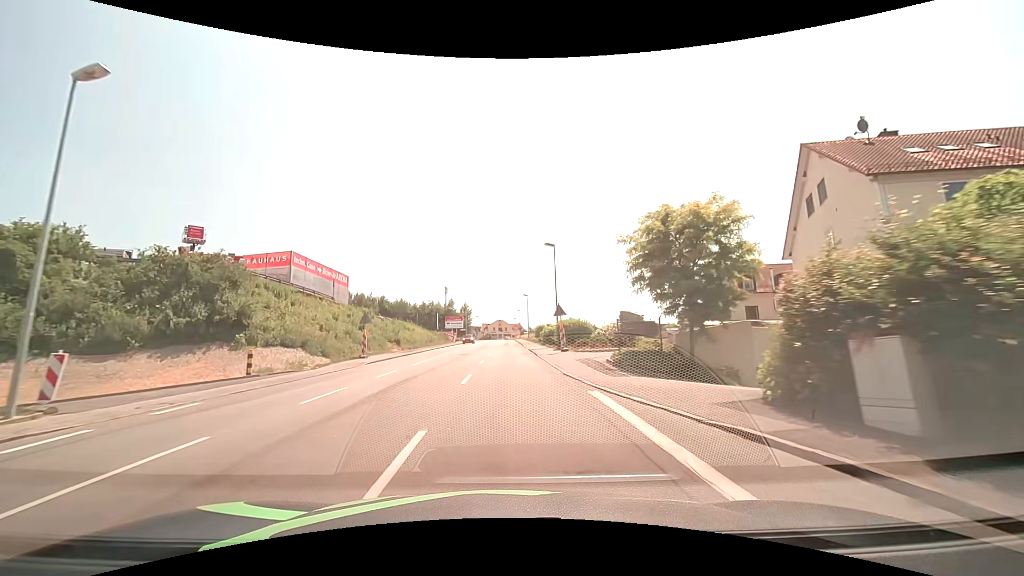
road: tertiary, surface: asphalt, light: Day
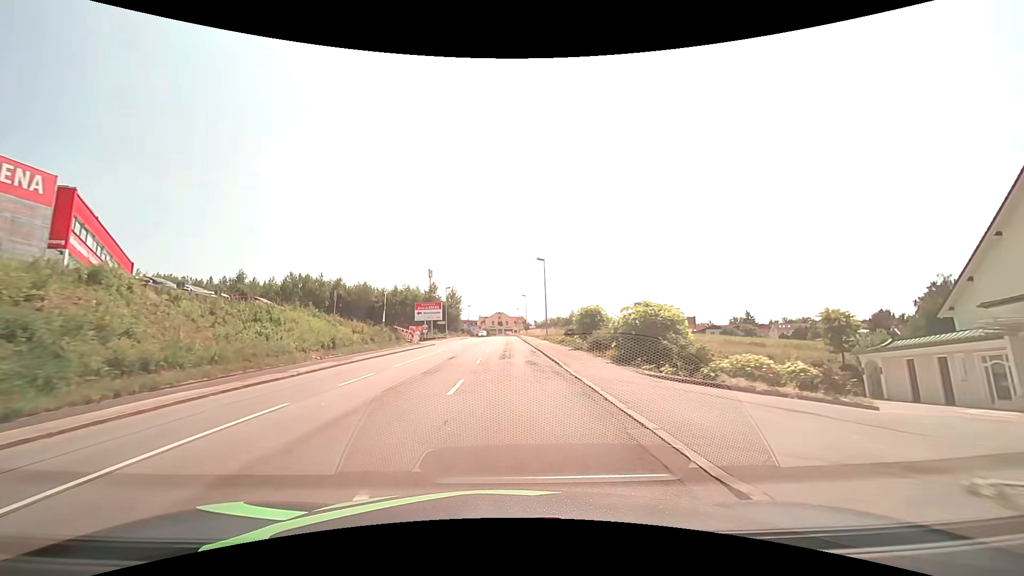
(0.0, +38.9) m; 0°
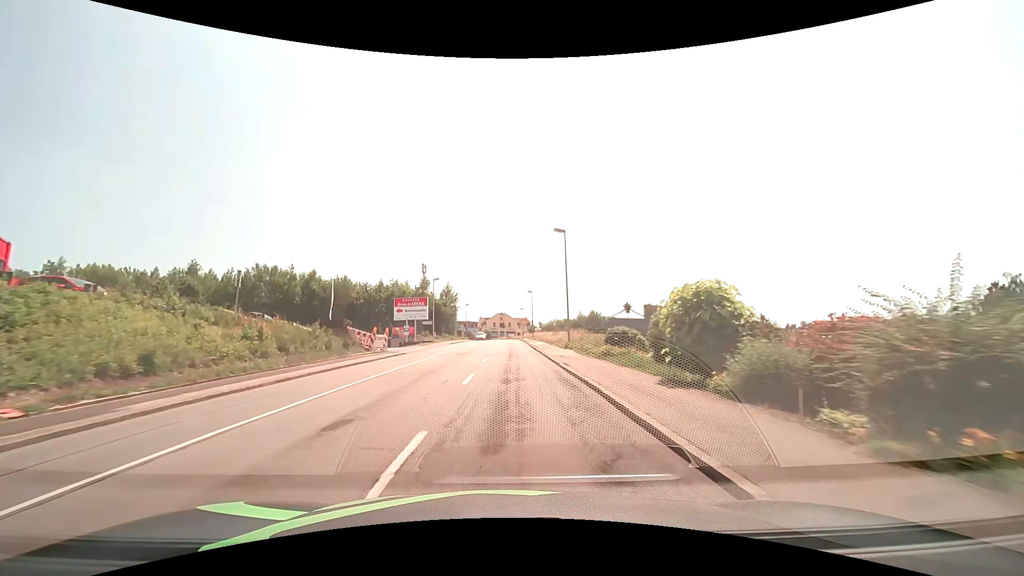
(-0.1, +15.6) m; -1°
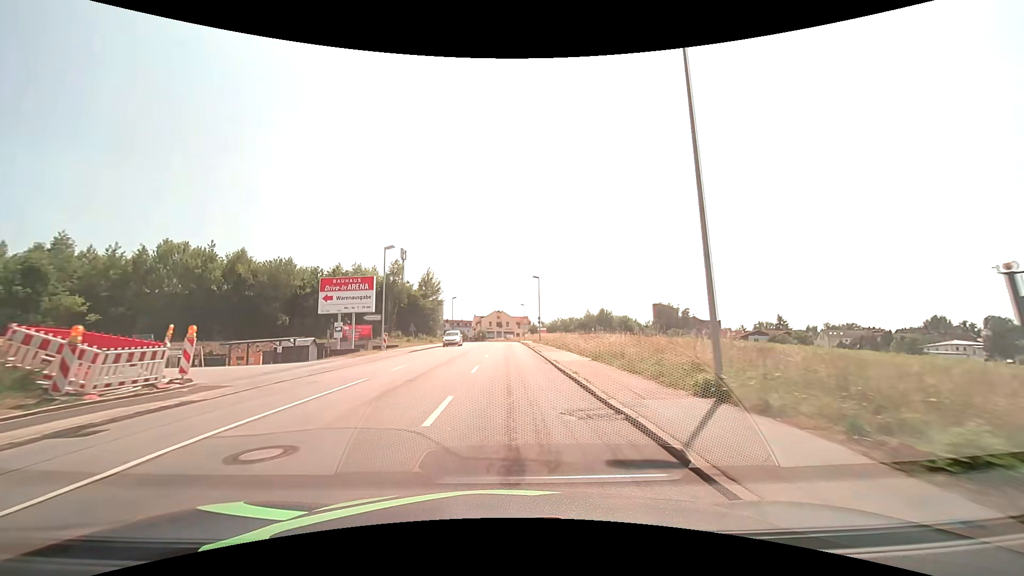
(+0.1, +23.4) m; 0°
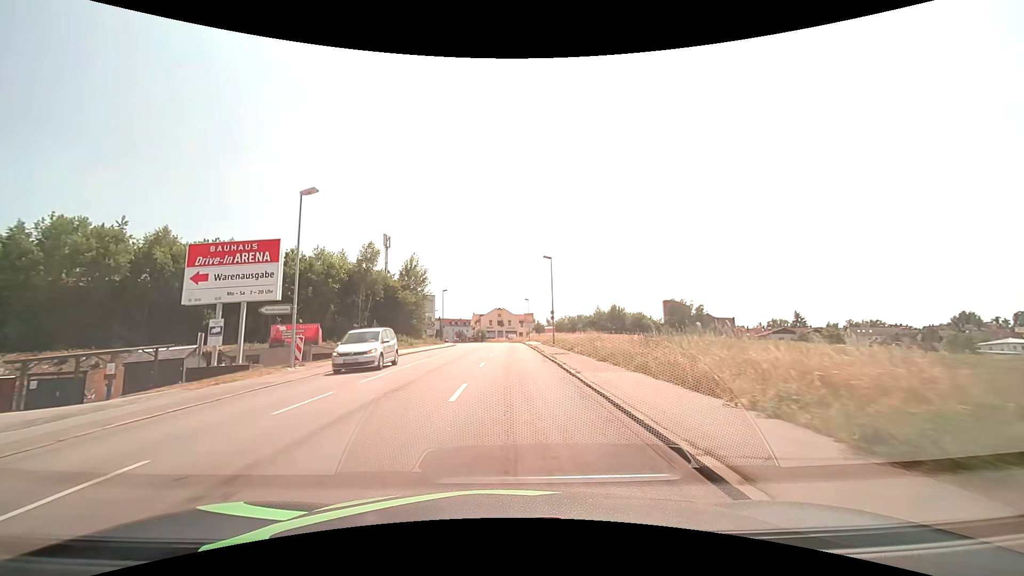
(0.0, +15.7) m; 0°
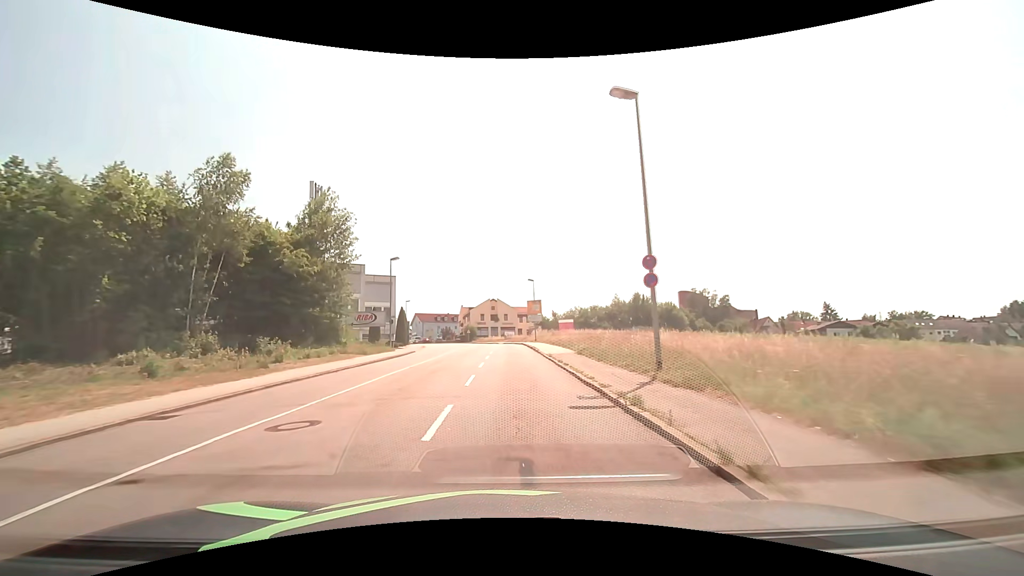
(0.0, +31.2) m; 0°
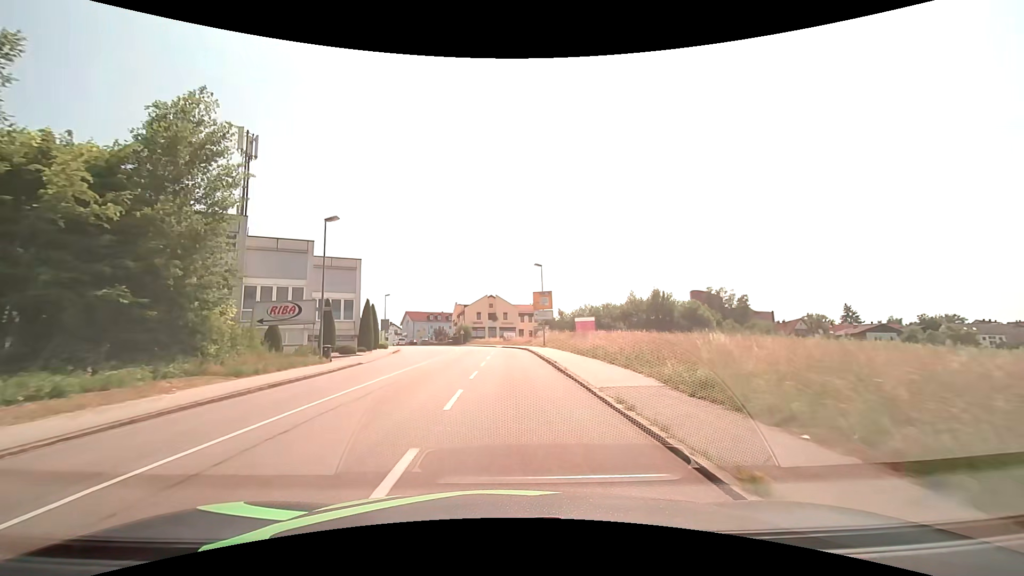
(0.0, +15.6) m; 0°
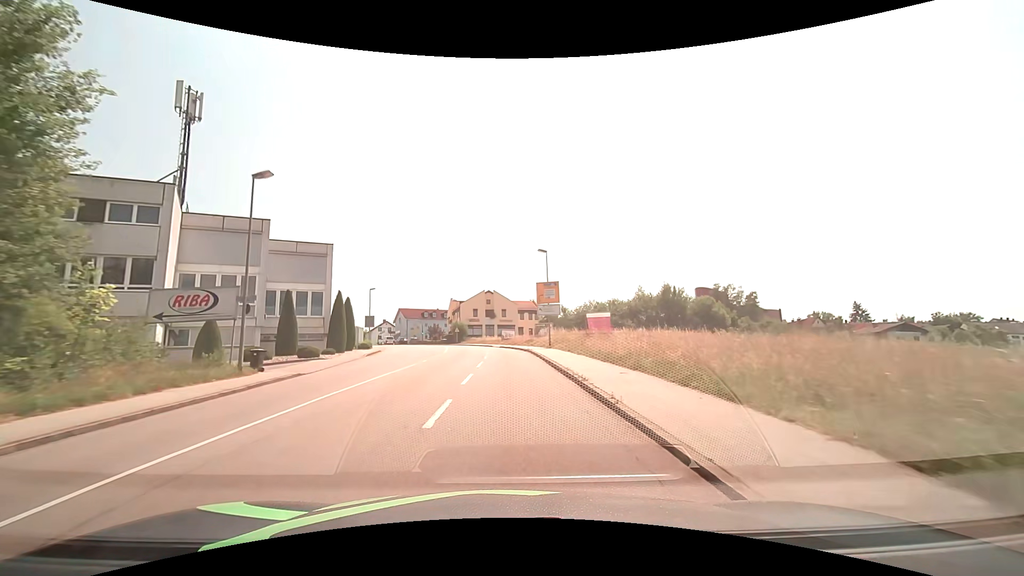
(0.0, +7.8) m; 0°
